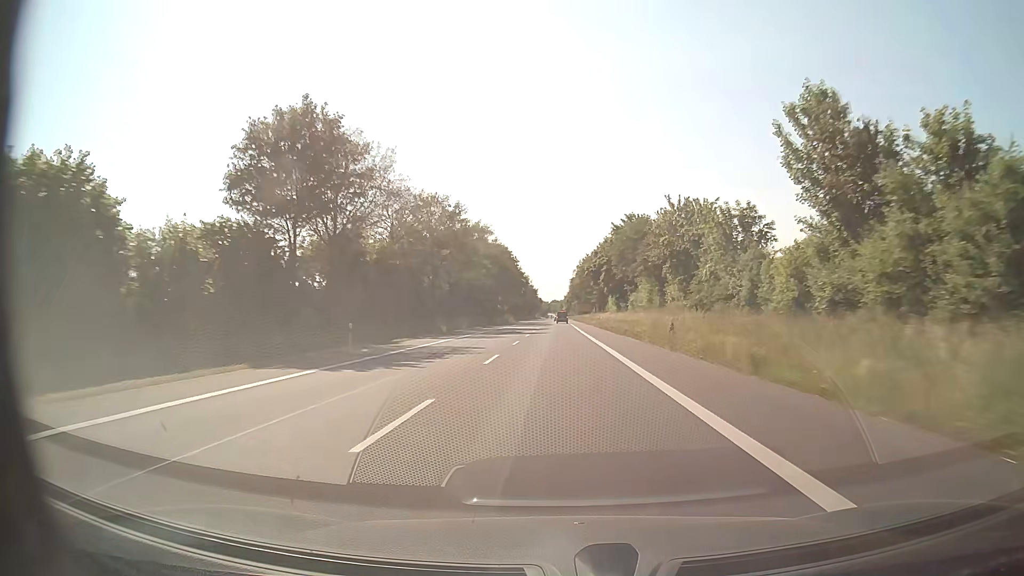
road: secondary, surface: asphalt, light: Day
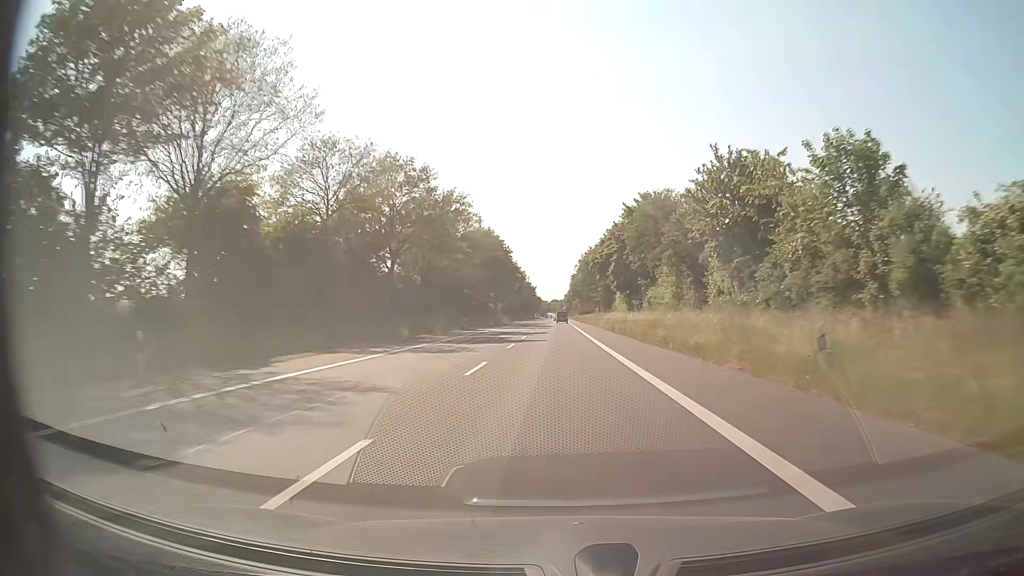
(0.0, +15.4) m; 0°
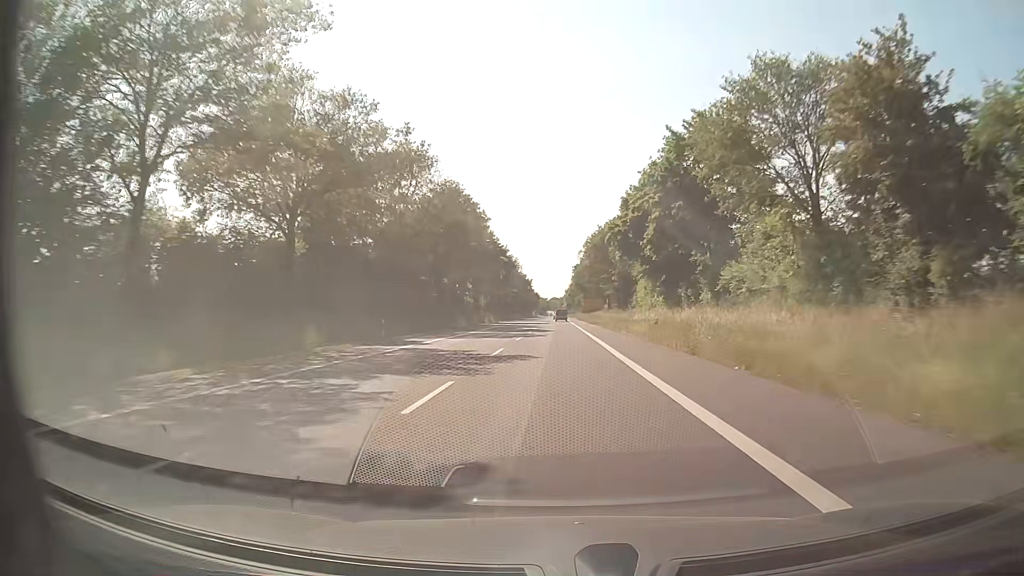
(+0.1, +29.8) m; 0°
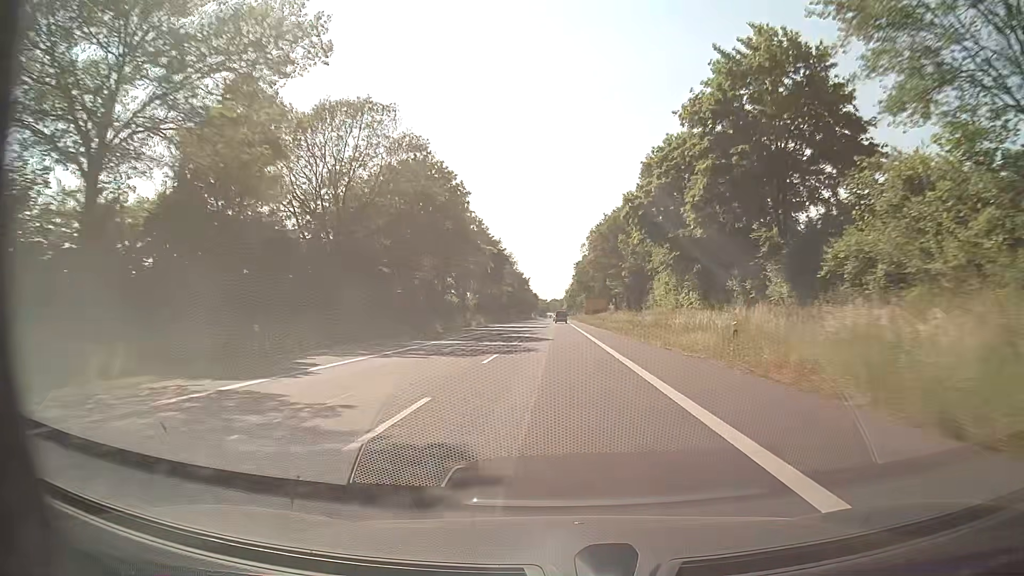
(0.0, +14.3) m; 0°
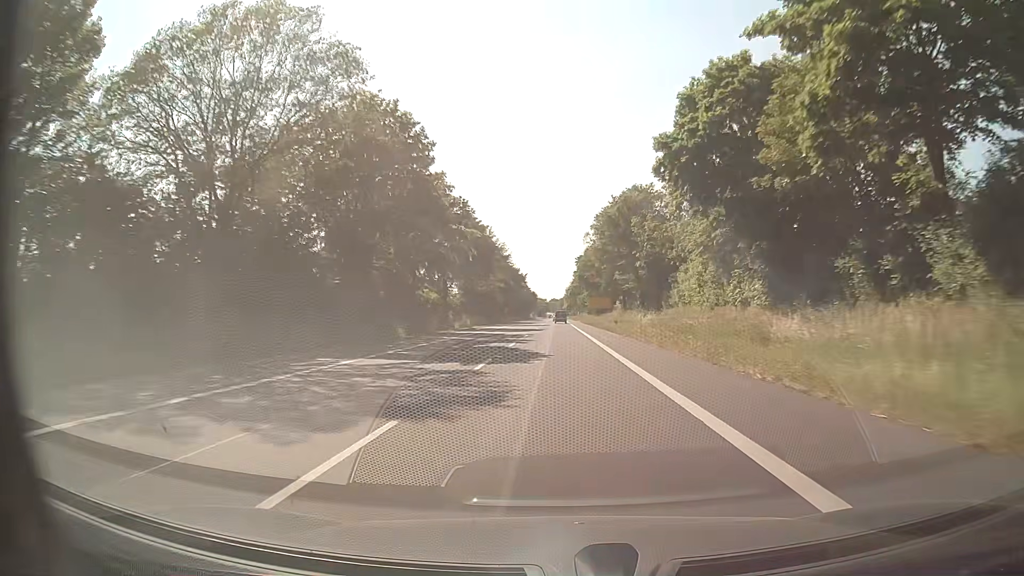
(0.0, +14.0) m; 0°
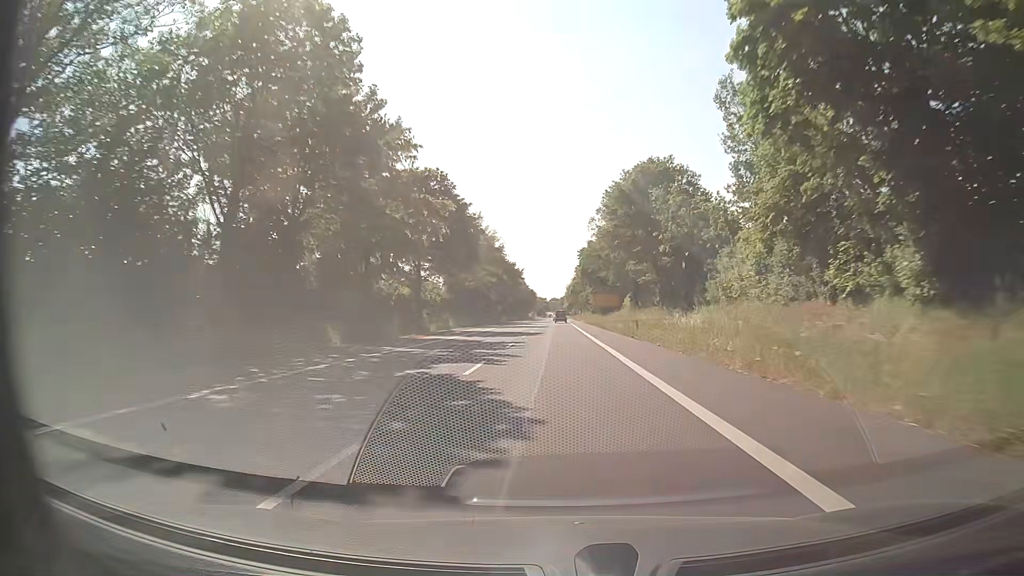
(0.0, +13.6) m; 0°
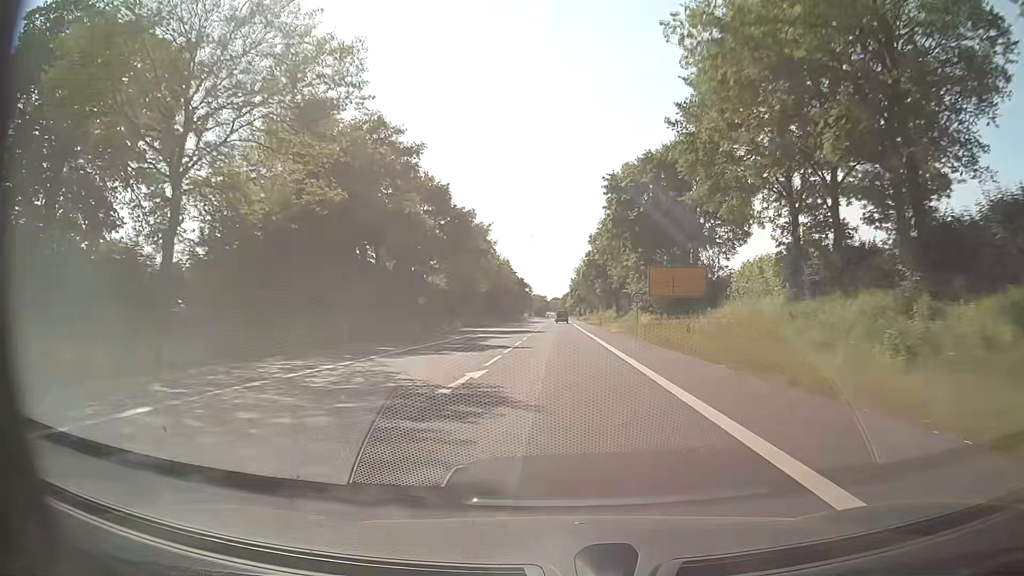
(0.0, +62.7) m; 0°
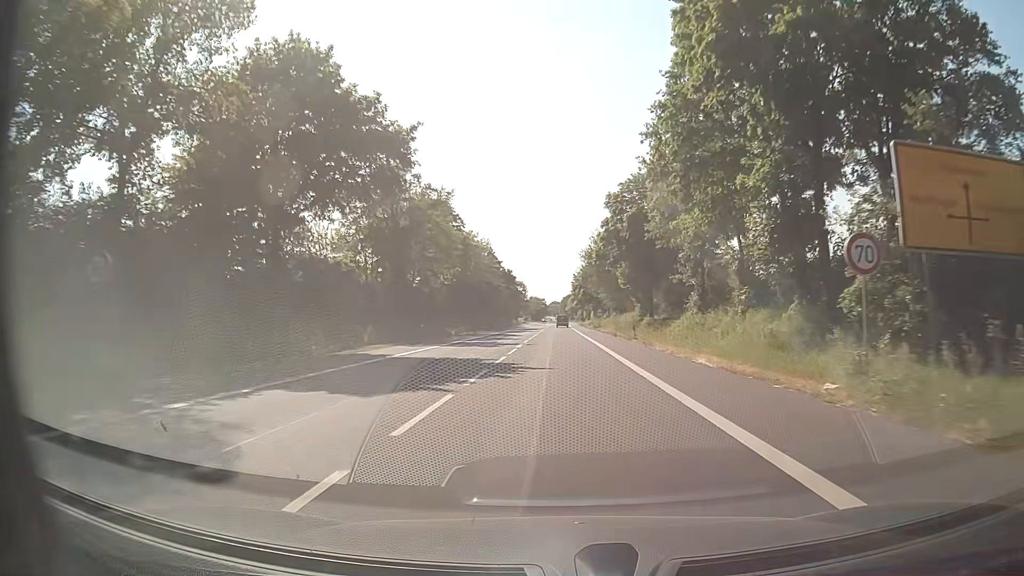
(+0.2, +33.8) m; 0°
(0, +10) (0, +20) (0, +30) (0, +40) (0, +50) (0, +60) (0, +70) (0, +80) (0, +90) (0, +100) m
